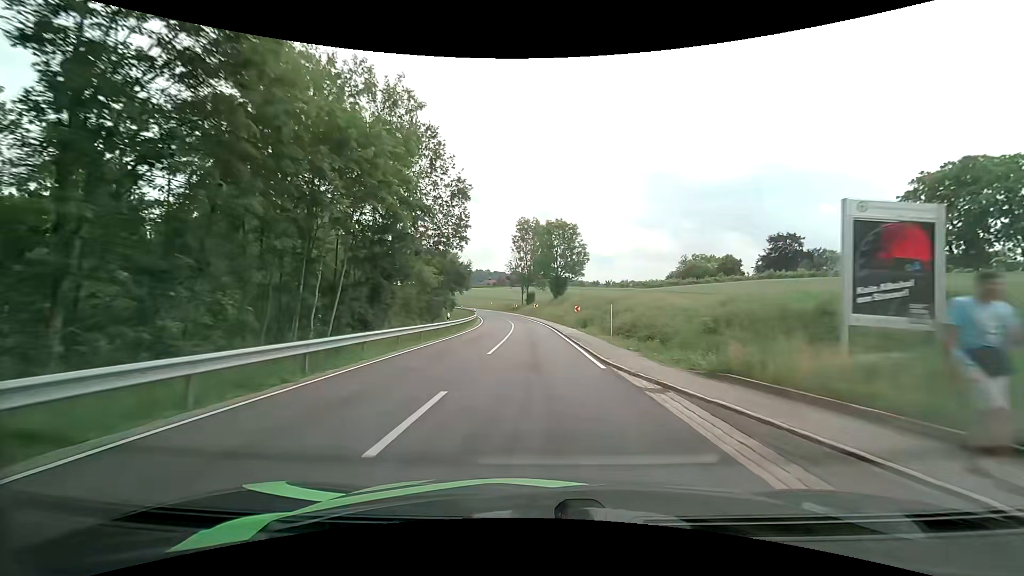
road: tertiary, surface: asphalt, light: Day
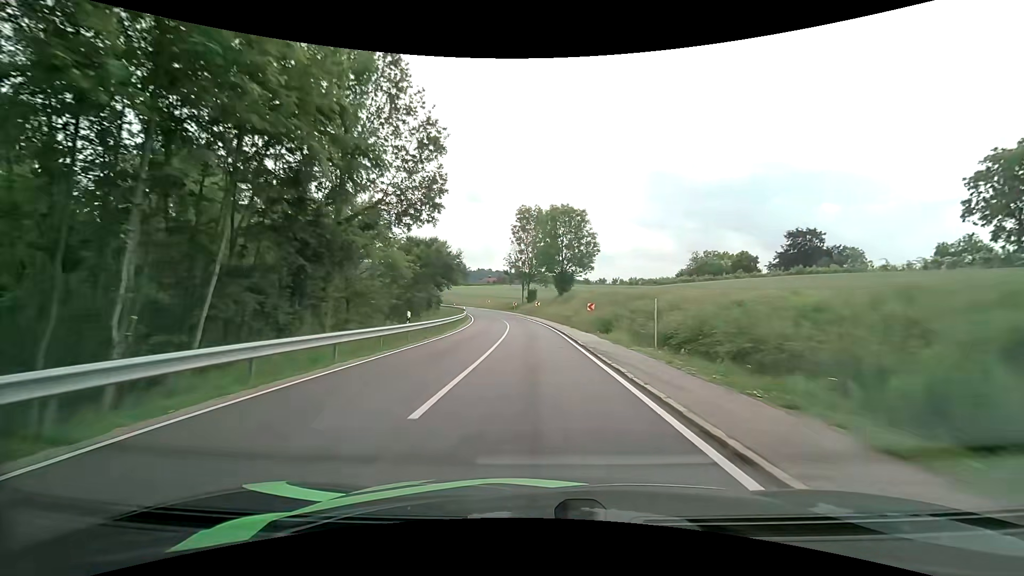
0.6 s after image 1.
(-0.1, +10.4) m; -1°
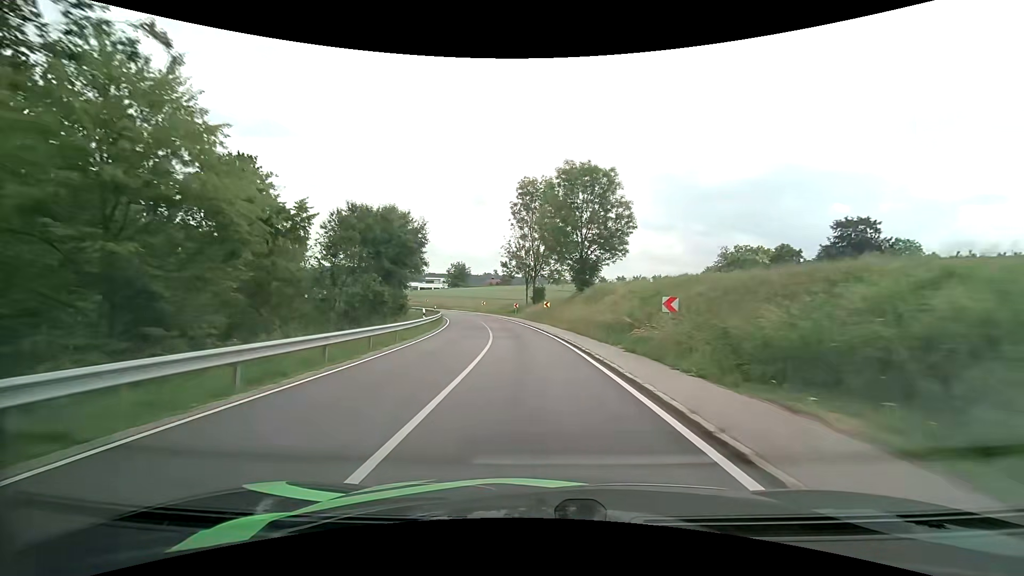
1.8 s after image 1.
(-0.1, +20.6) m; -1°
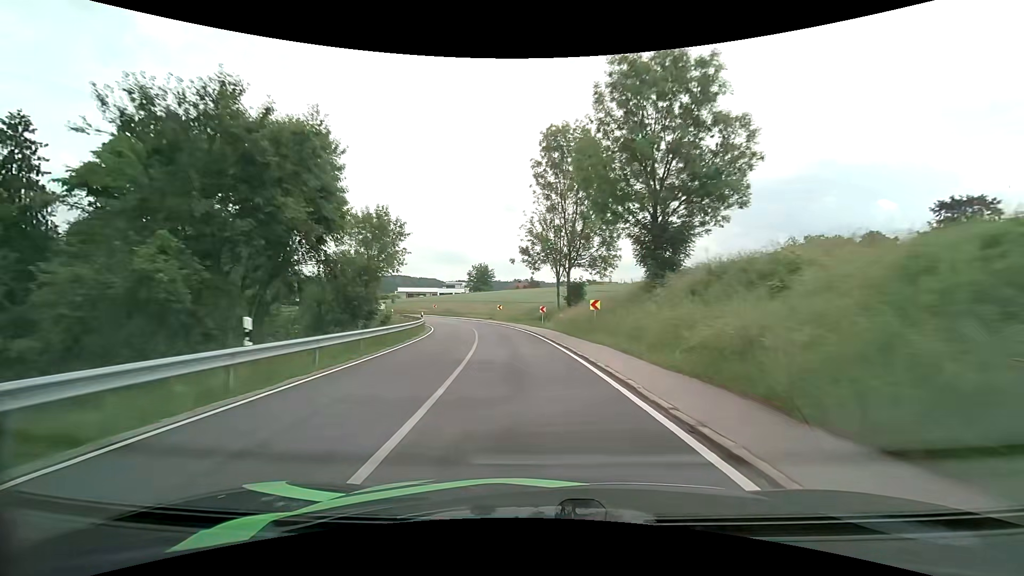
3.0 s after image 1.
(-0.3, +20.4) m; -3°
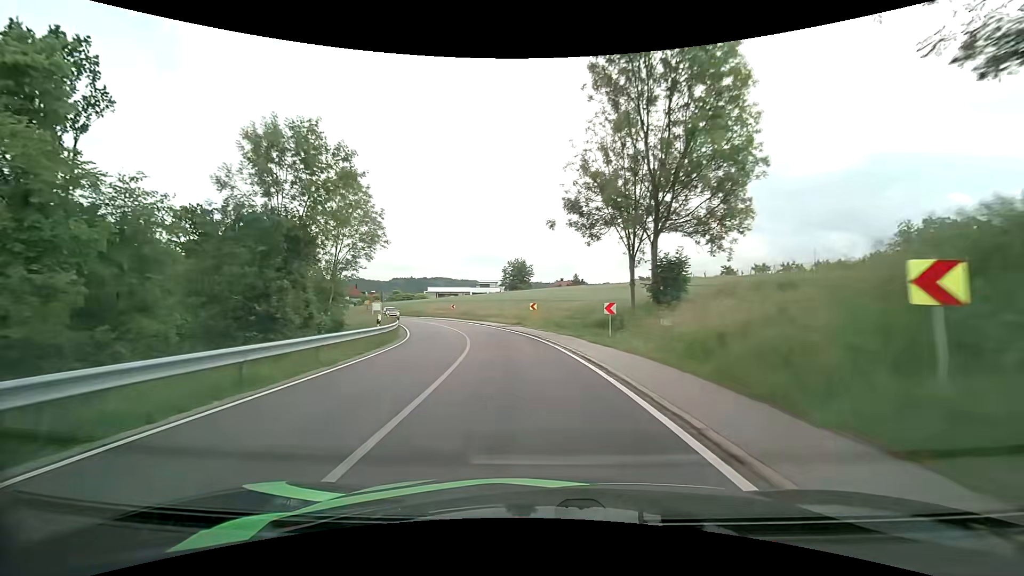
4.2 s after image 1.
(-0.7, +20.1) m; -5°
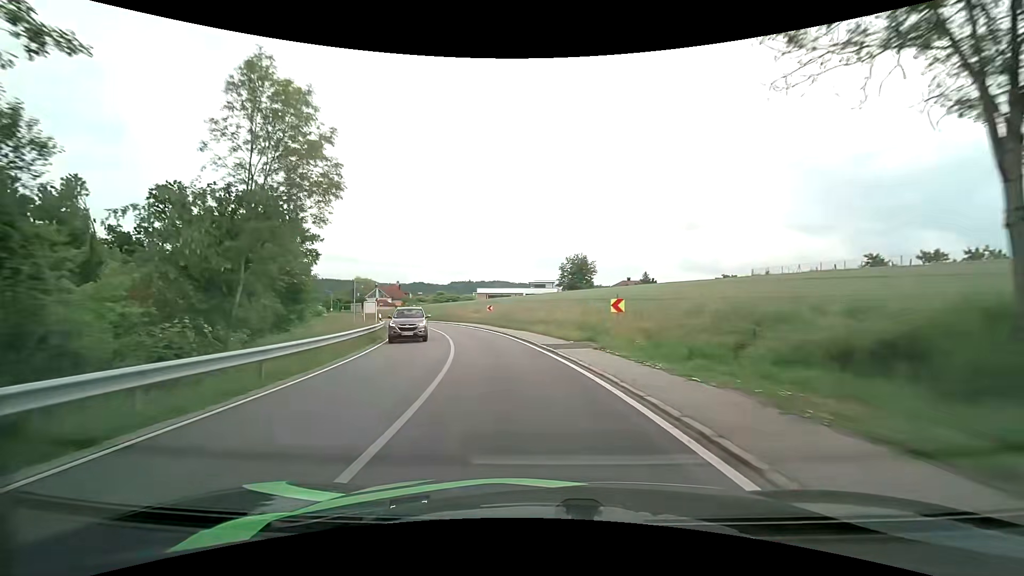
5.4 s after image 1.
(-0.9, +19.0) m; -6°
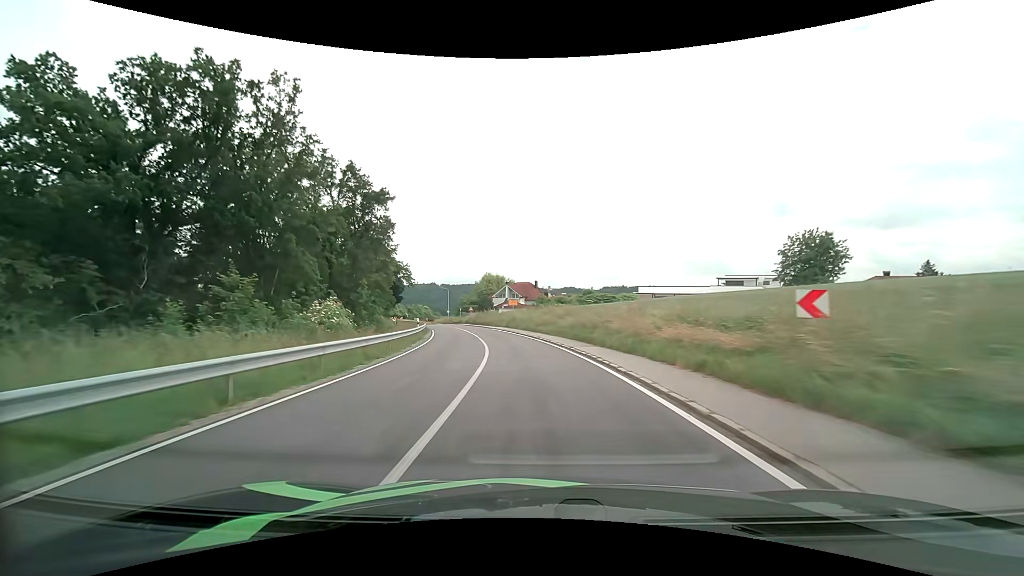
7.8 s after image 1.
(-6.3, +38.1) m; -17°
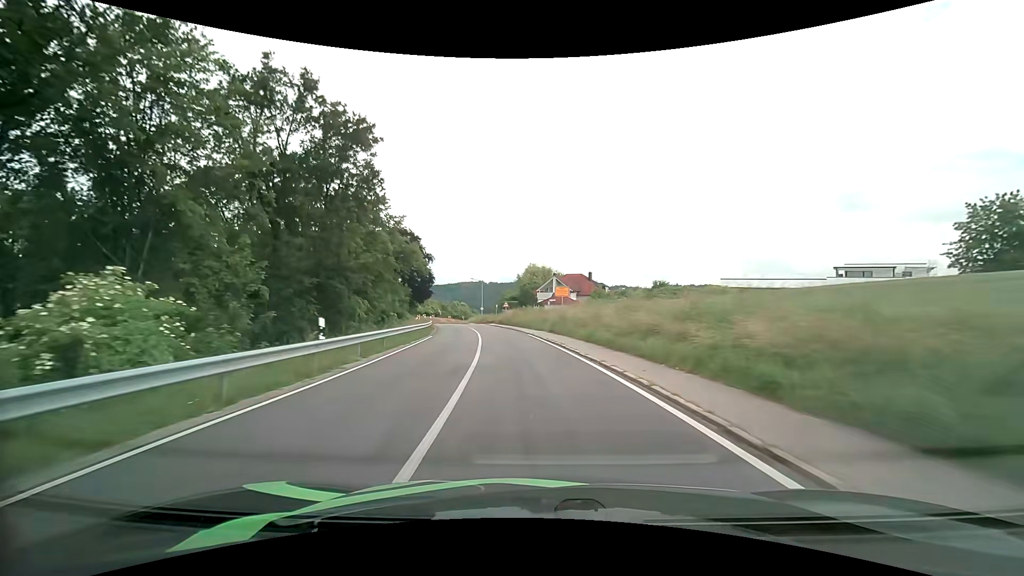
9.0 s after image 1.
(-1.0, +20.6) m; -5°
(0, +10) (-1, +20) (-2, +30) (-4, +40) (-5, +50) (-7, +59) (-10, +69) (-12, +79) (-15, +88) (-17, +98) m
